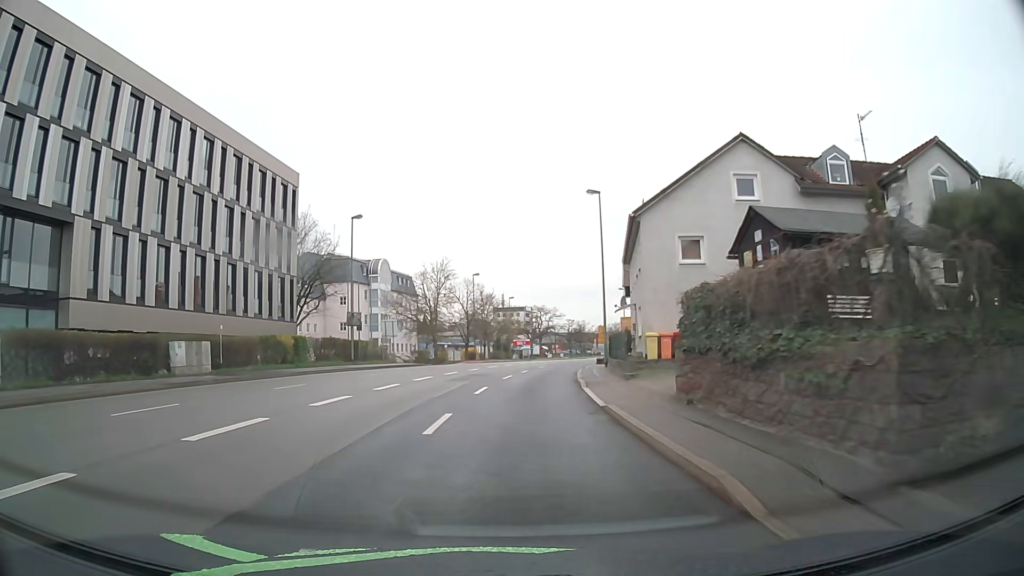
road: primary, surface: asphalt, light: Day
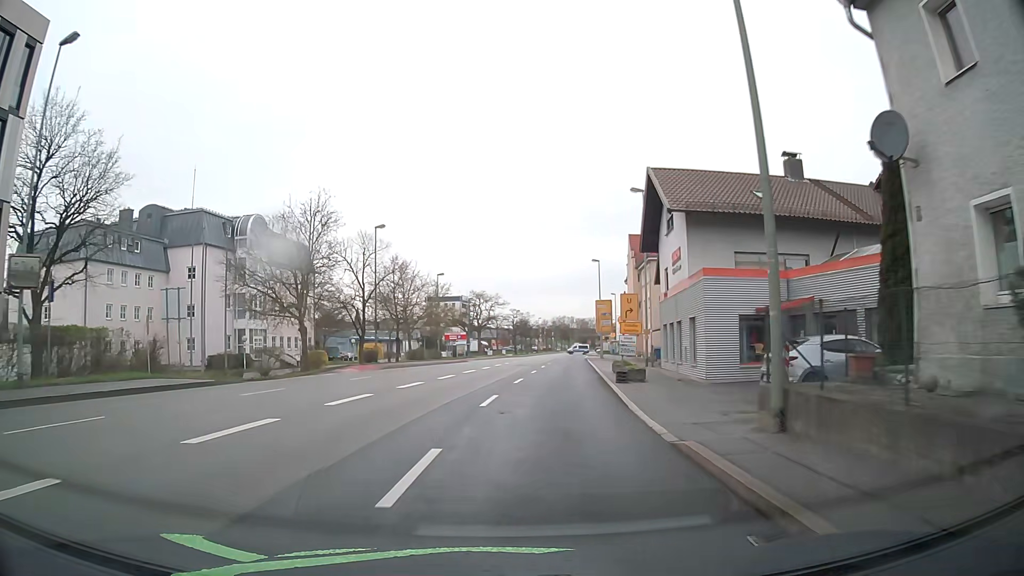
(+1.1, +29.9) m; +5°
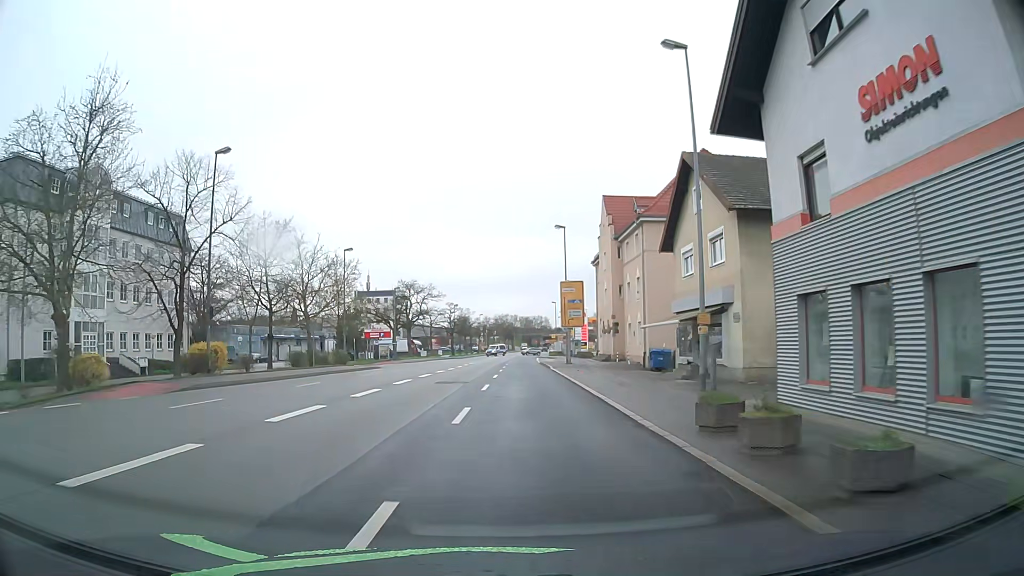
(+1.1, +20.6) m; +6°
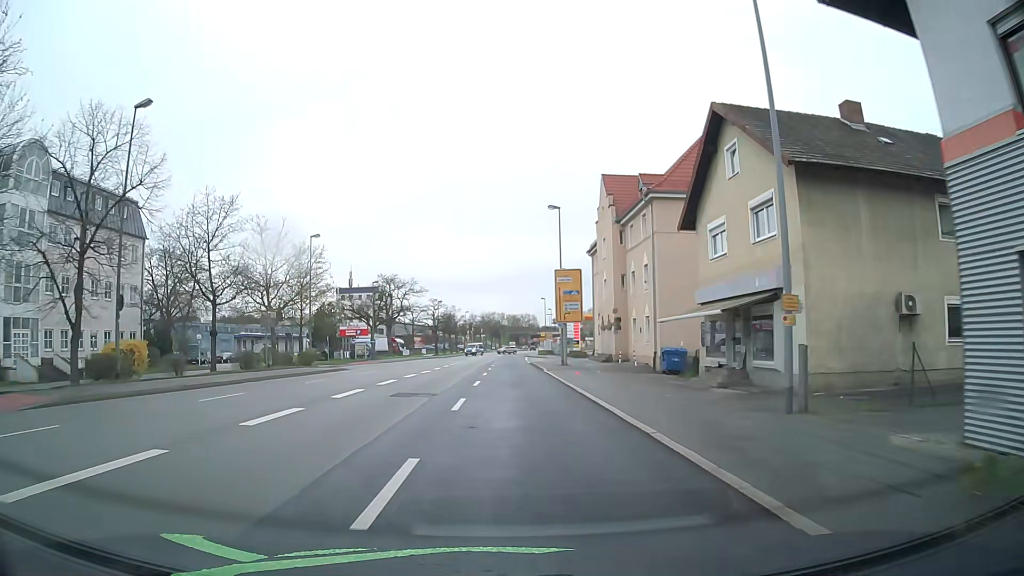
(+0.1, +6.8) m; +1°
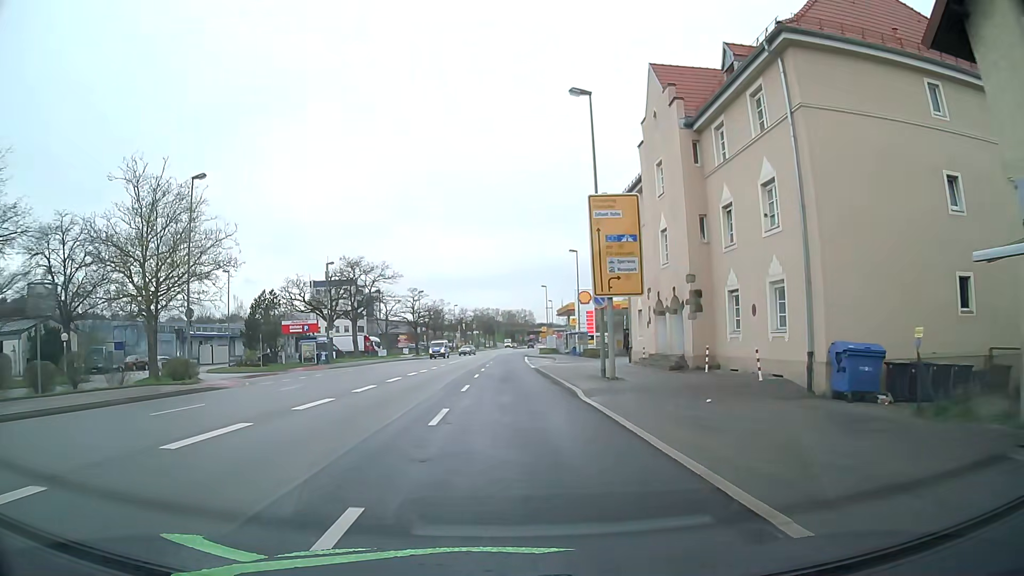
(+0.2, +20.4) m; +1°
(0, +10) (0, +20) (0, +30) (0, +40) (0, +50) (0, +60) (0, +70) (0, +80) (0, +90) (+1, +100) m
